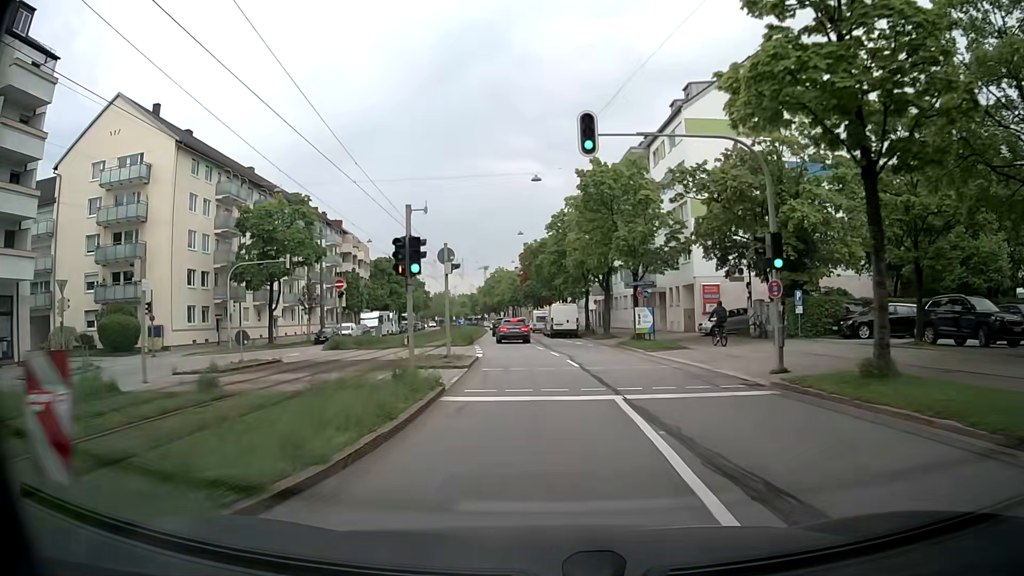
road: secondary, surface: asphalt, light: Day
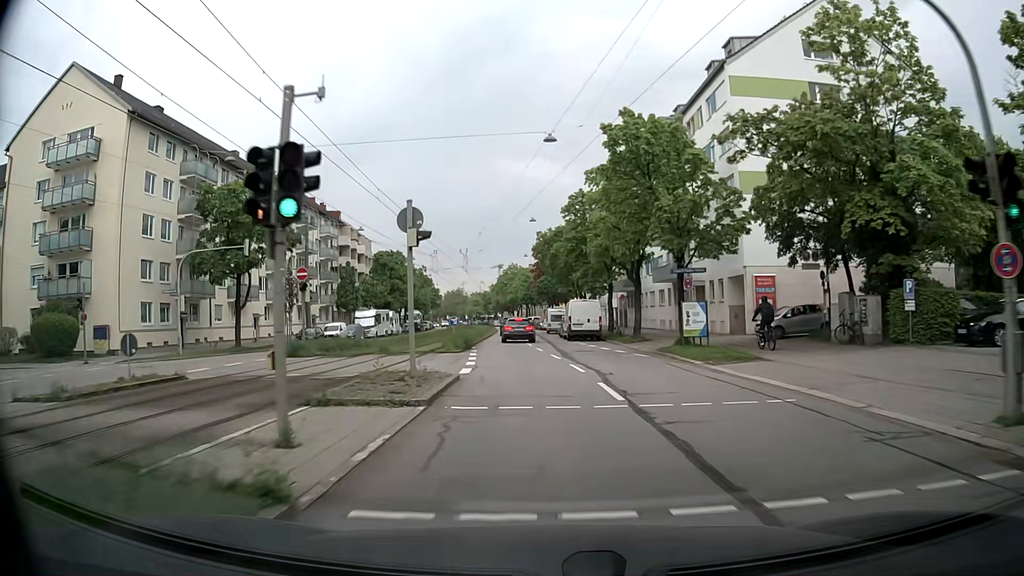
(-0.1, +8.4) m; -1°
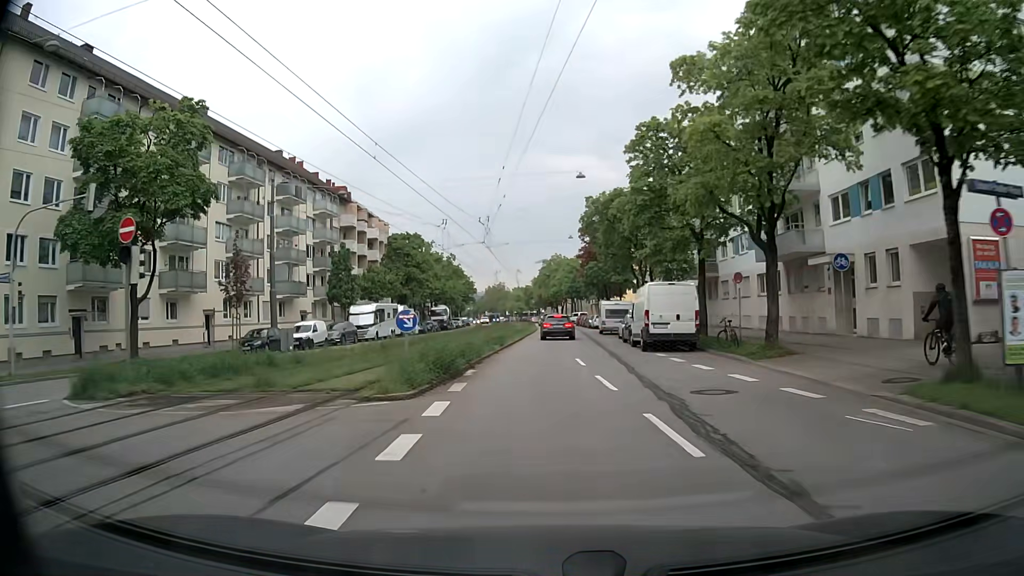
(-0.6, +16.7) m; -4°
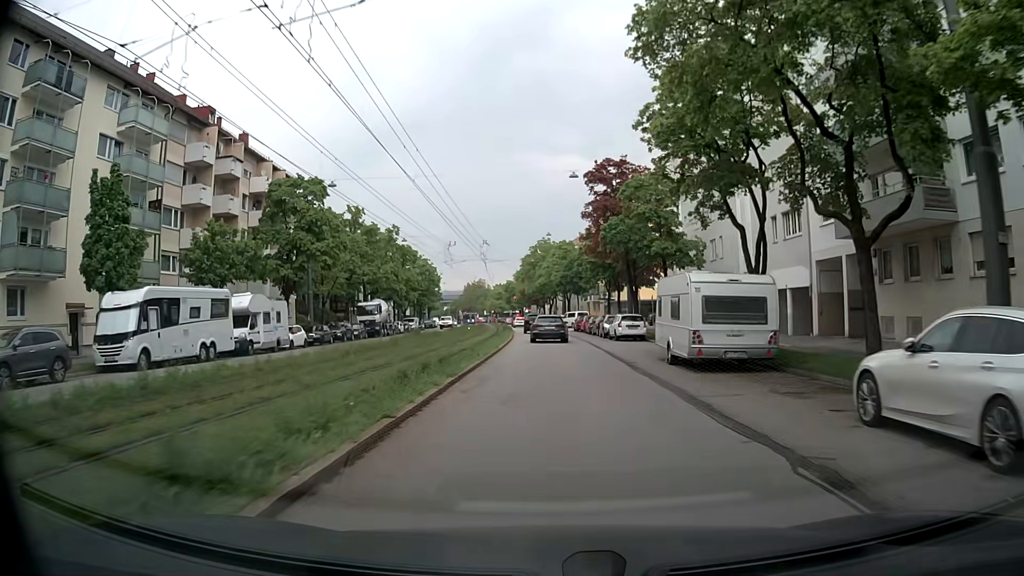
(0.0, +32.5) m; +1°
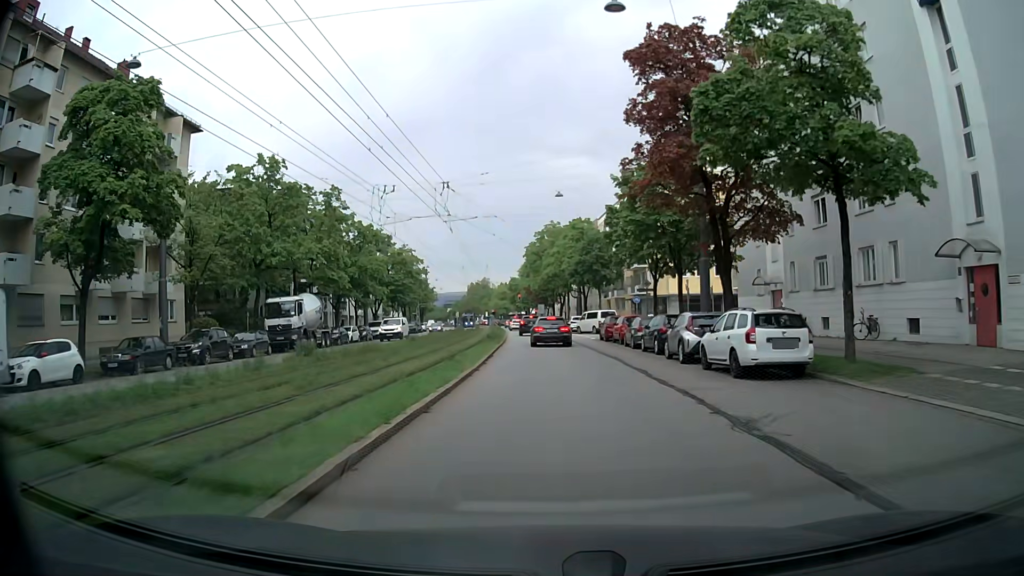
(0.0, +23.4) m; -1°
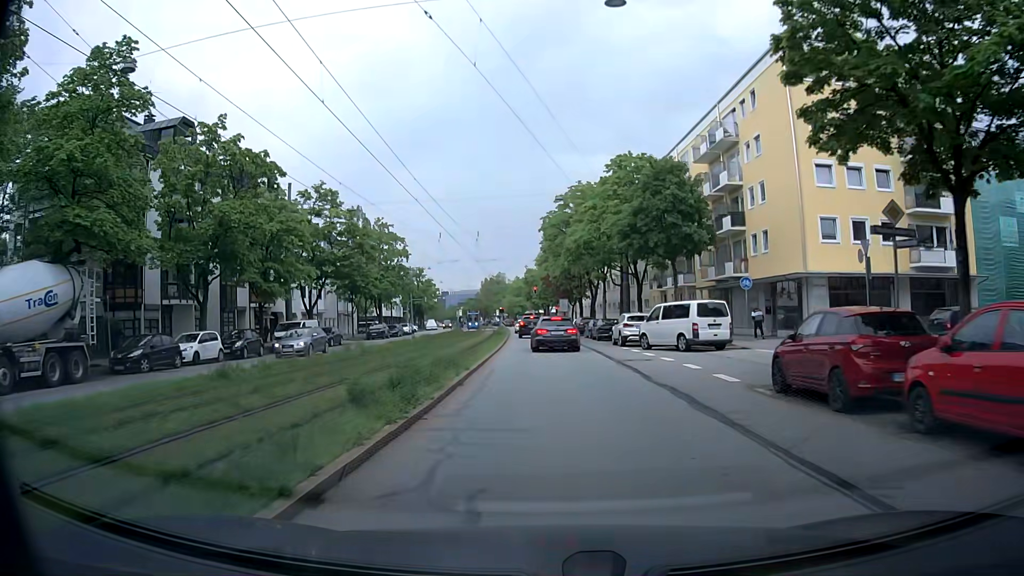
(-0.4, +29.6) m; -2°
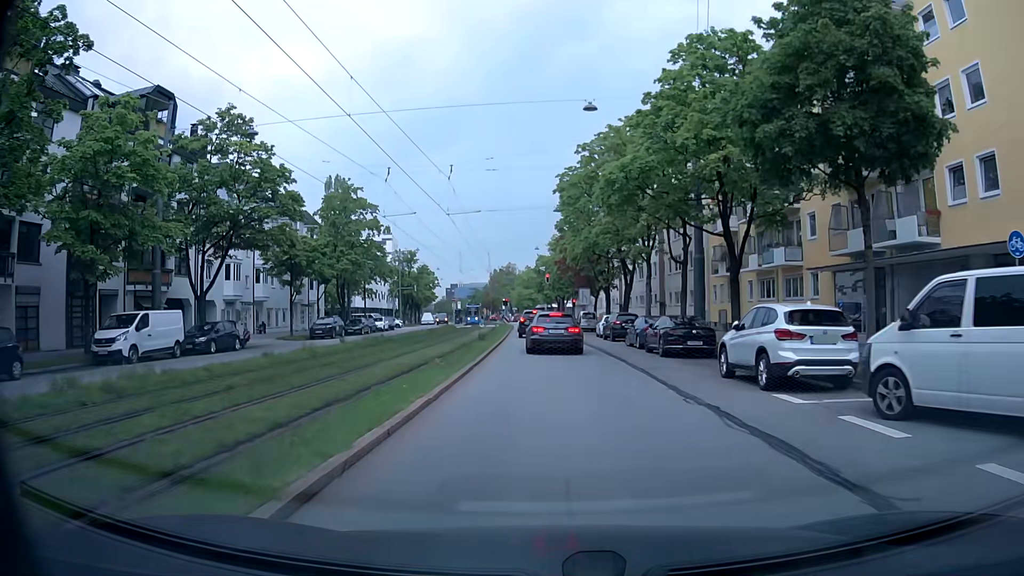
(-0.2, +20.0) m; -1°
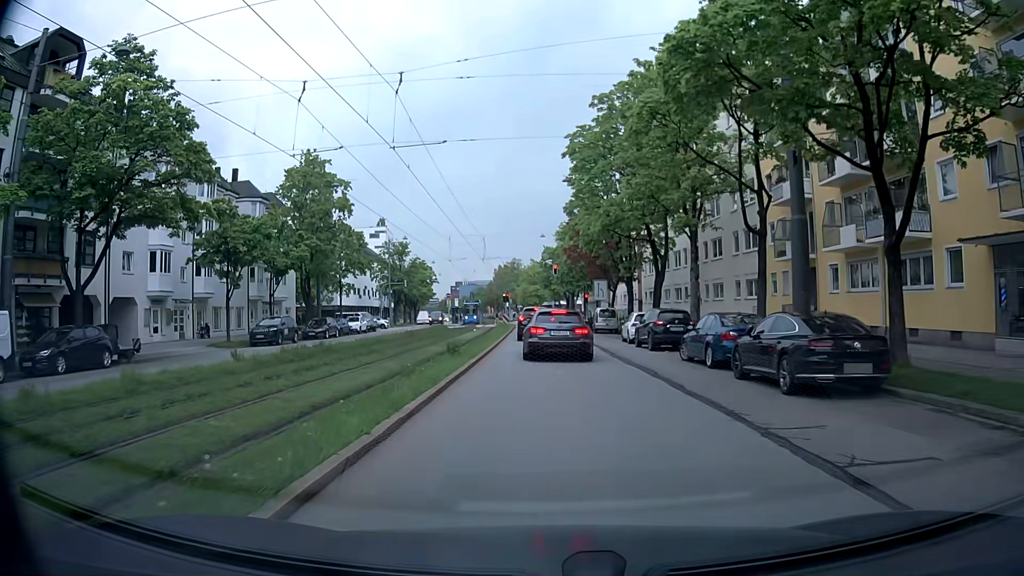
(-0.1, +11.3) m; -1°
